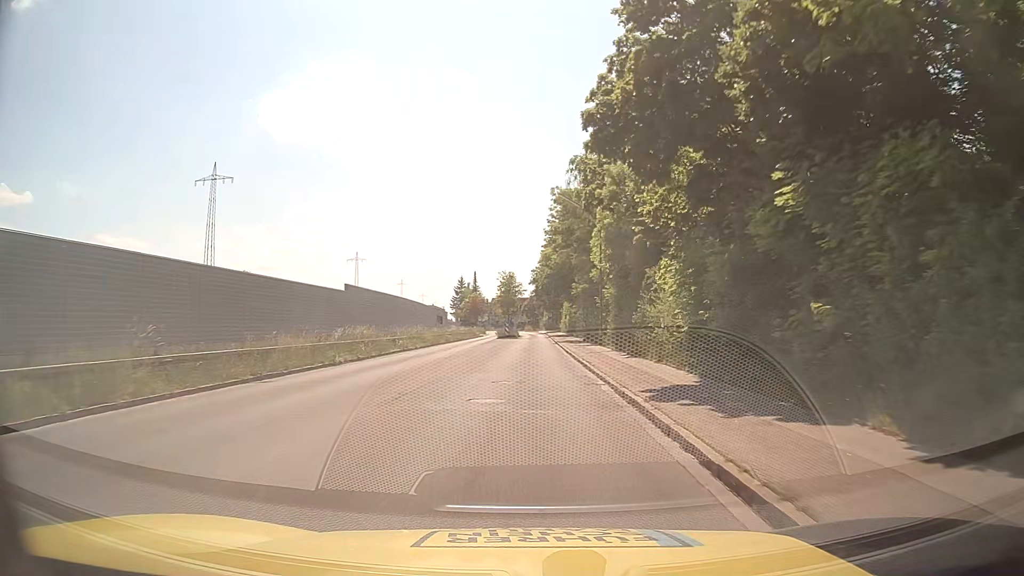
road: tertiary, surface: asphalt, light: Day
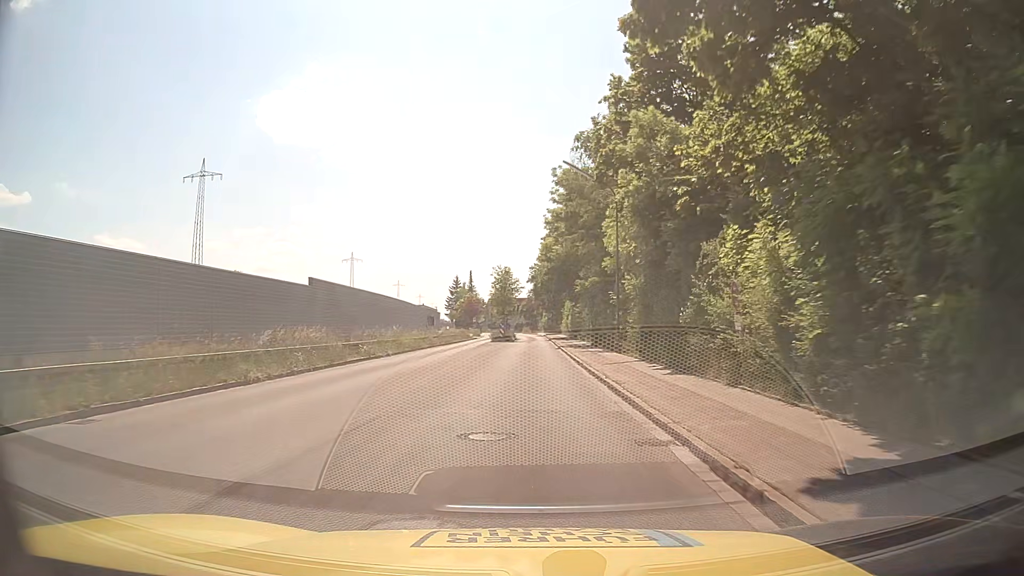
(0.0, +7.6) m; 0°
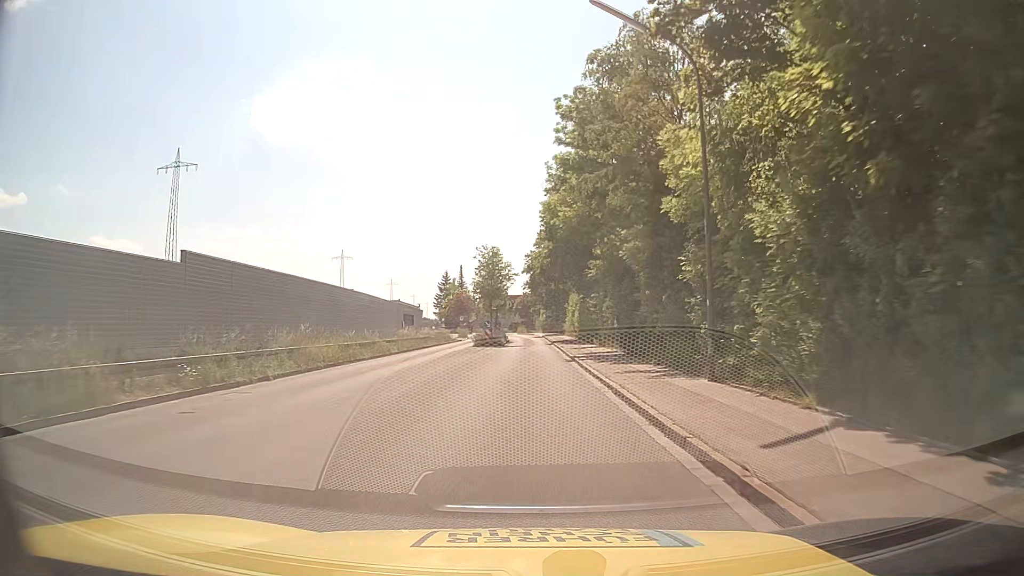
(0.0, +15.3) m; 0°
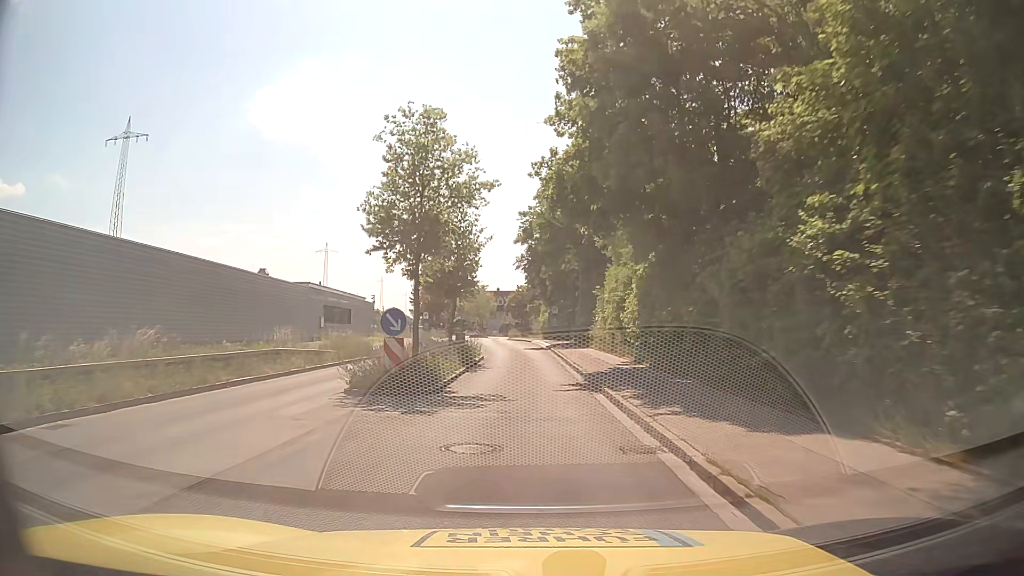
(+0.4, +30.8) m; +1°
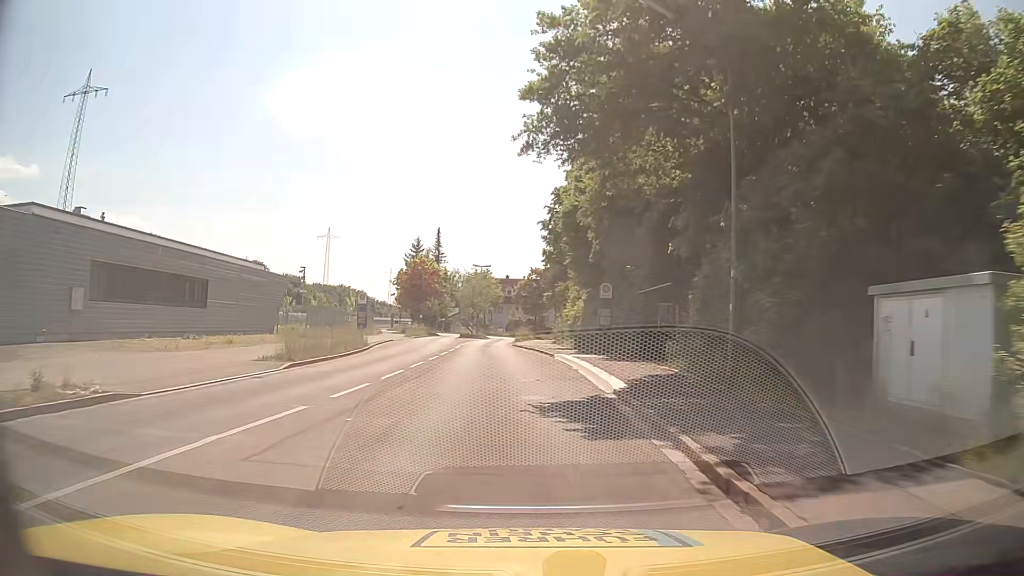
(-0.2, +30.4) m; -1°
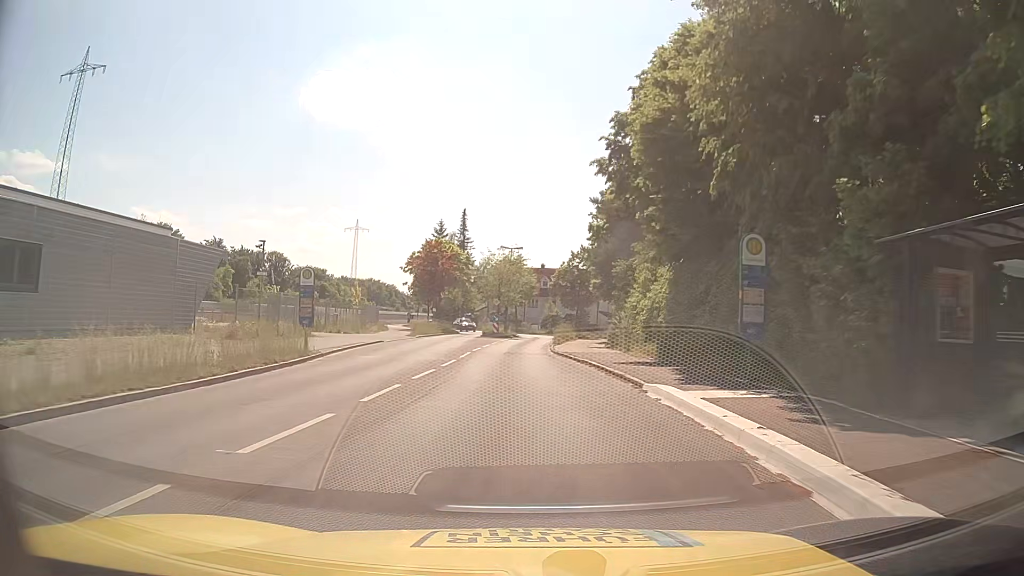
(-0.5, +14.7) m; -3°
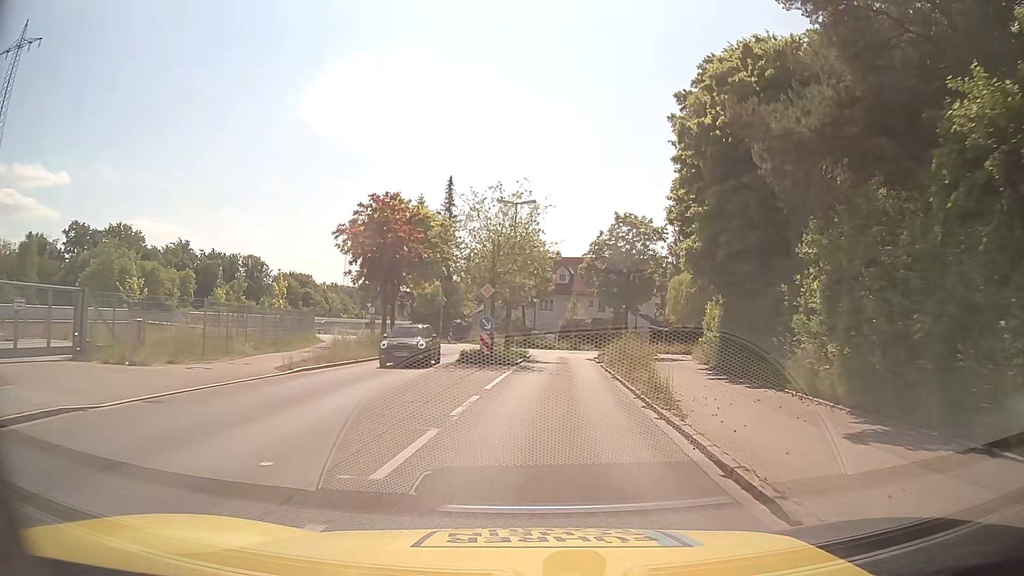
(-0.7, +26.9) m; -1°
